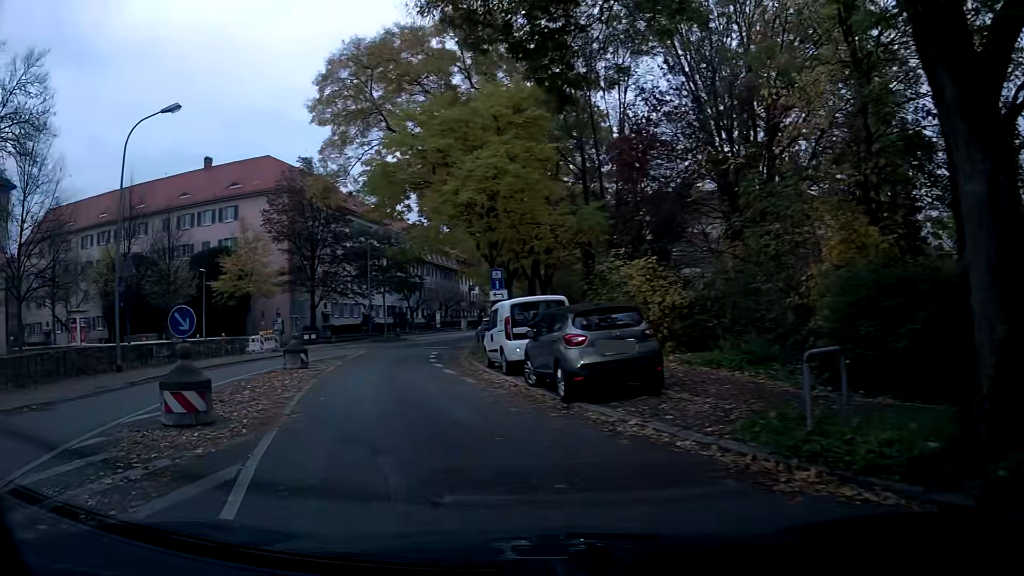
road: tertiary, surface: asphalt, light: Day
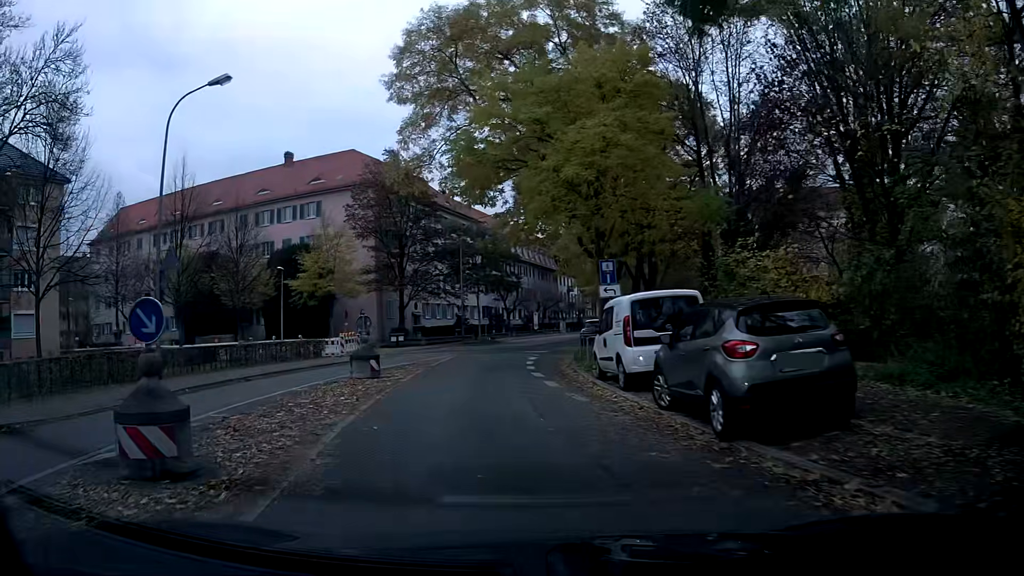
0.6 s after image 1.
(-0.2, +3.6) m; -6°
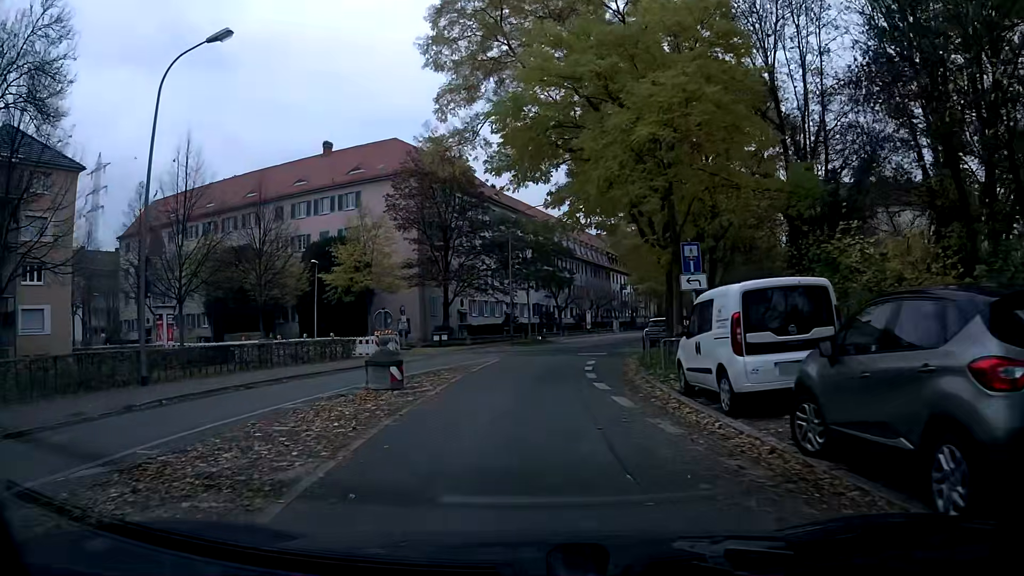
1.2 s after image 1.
(-0.1, +3.8) m; -2°
